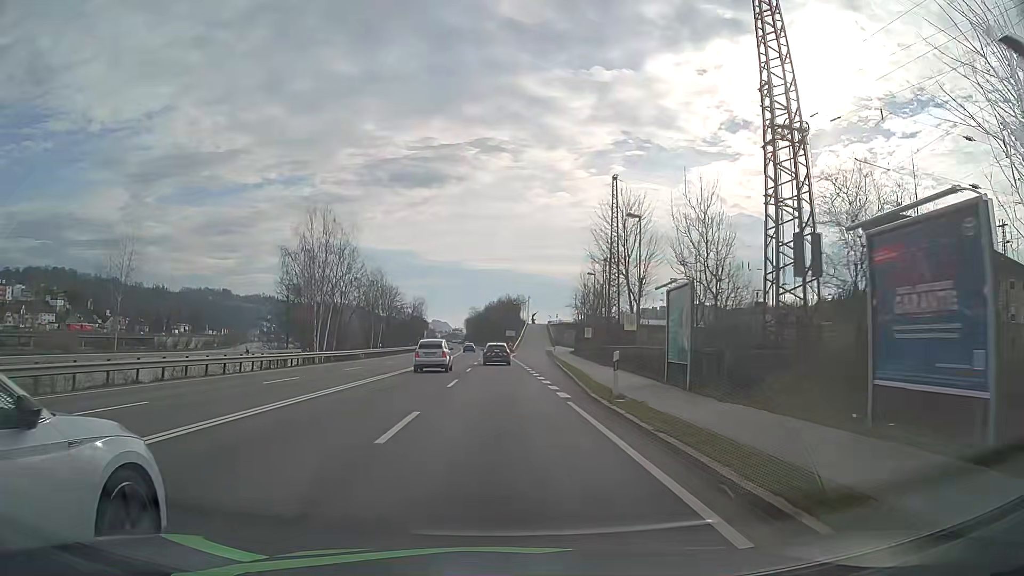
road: primary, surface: asphalt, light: Day
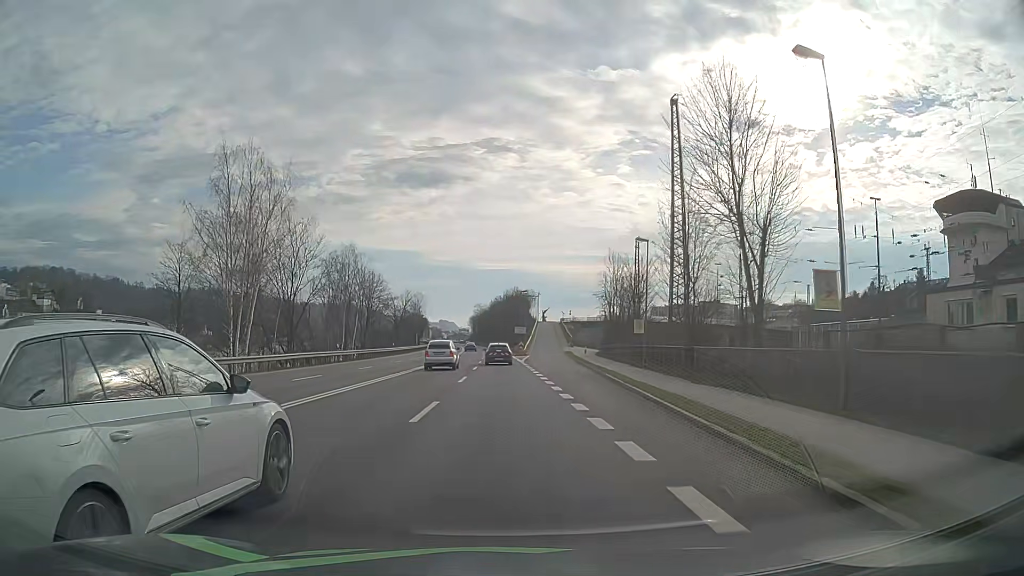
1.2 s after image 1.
(-0.2, +21.6) m; -1°
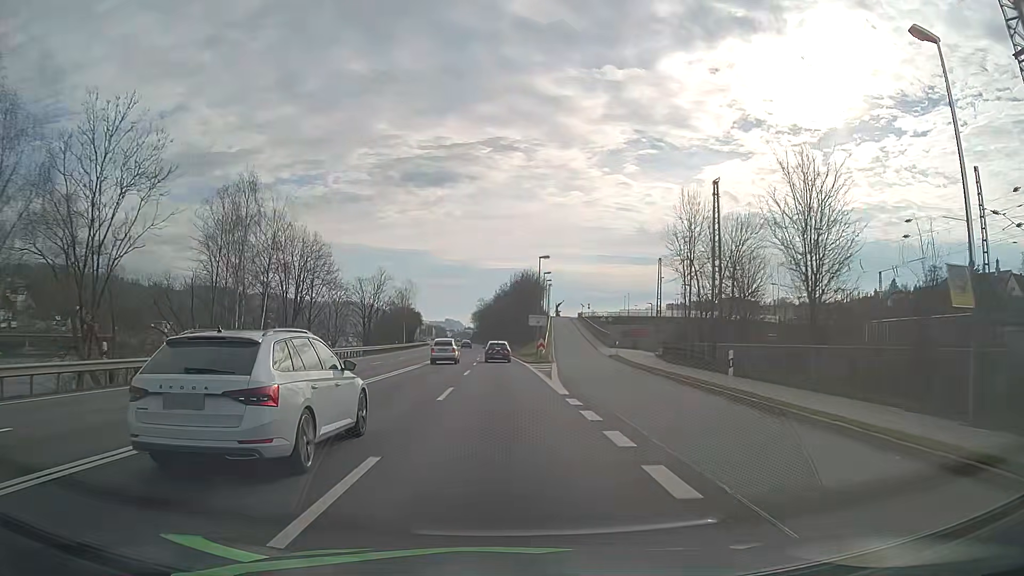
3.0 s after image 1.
(0.0, +32.1) m; 0°
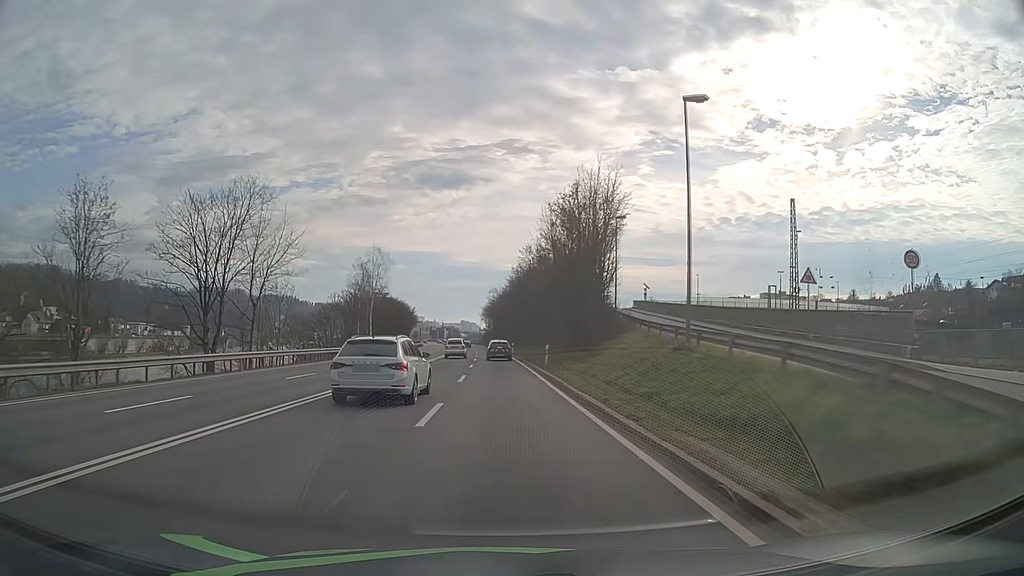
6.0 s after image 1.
(-0.6, +53.3) m; -1°
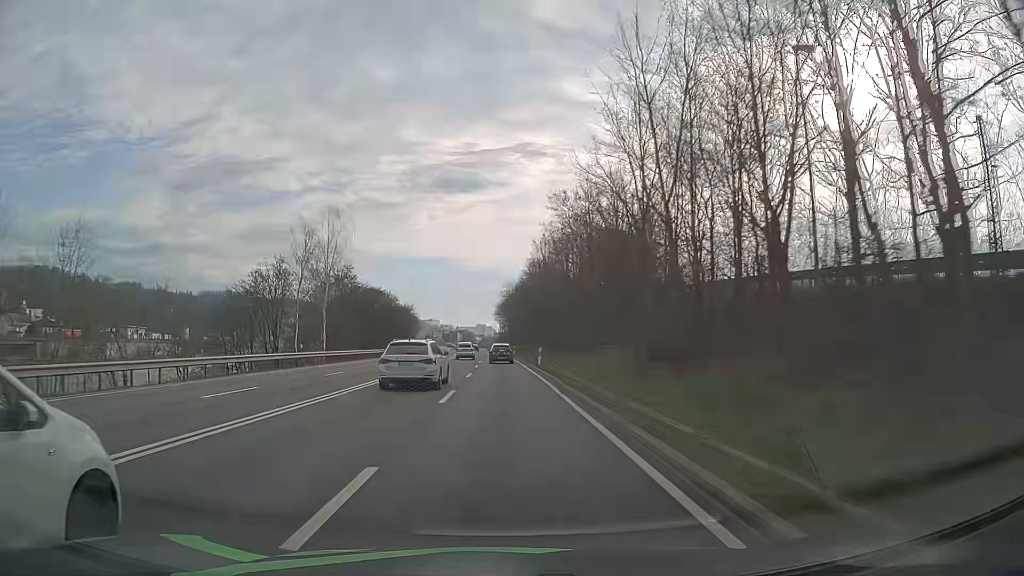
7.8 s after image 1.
(-0.3, +31.8) m; -1°
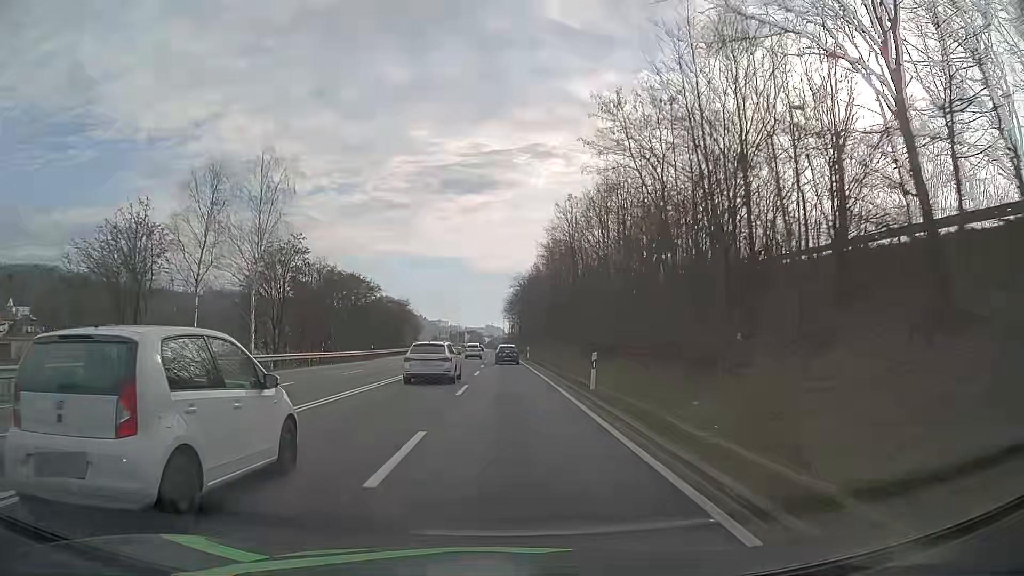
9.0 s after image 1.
(-0.1, +21.1) m; -1°
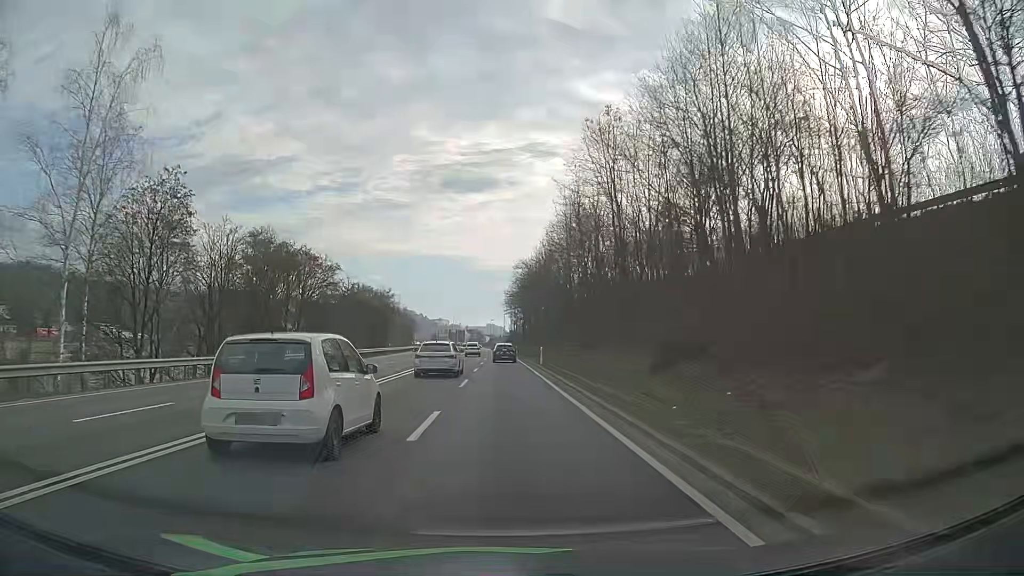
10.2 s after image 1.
(-0.1, +21.1) m; 0°
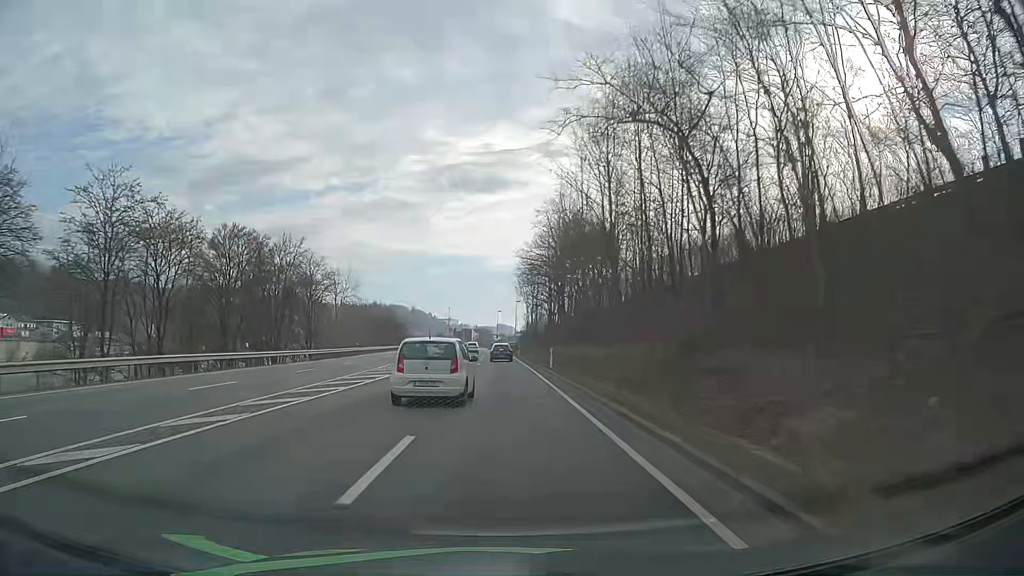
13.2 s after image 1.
(-0.5, +52.6) m; -1°
(0, +10) (0, +20) (0, +30) (0, +40) (0, +50) (-1, +60) (-1, +70) (-1, +80) (-2, +90) (-2, +100) m
